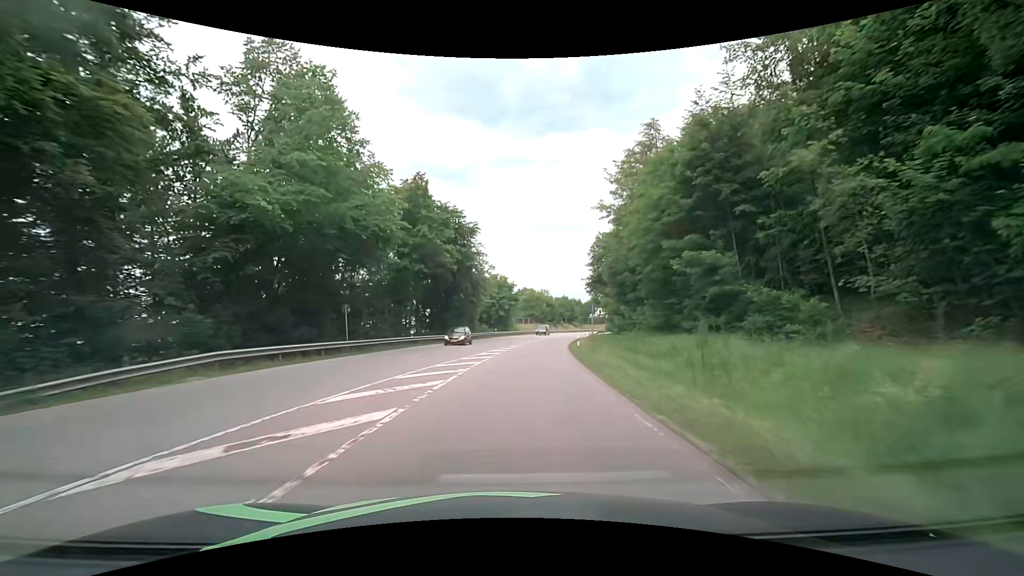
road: secondary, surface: asphalt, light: Day
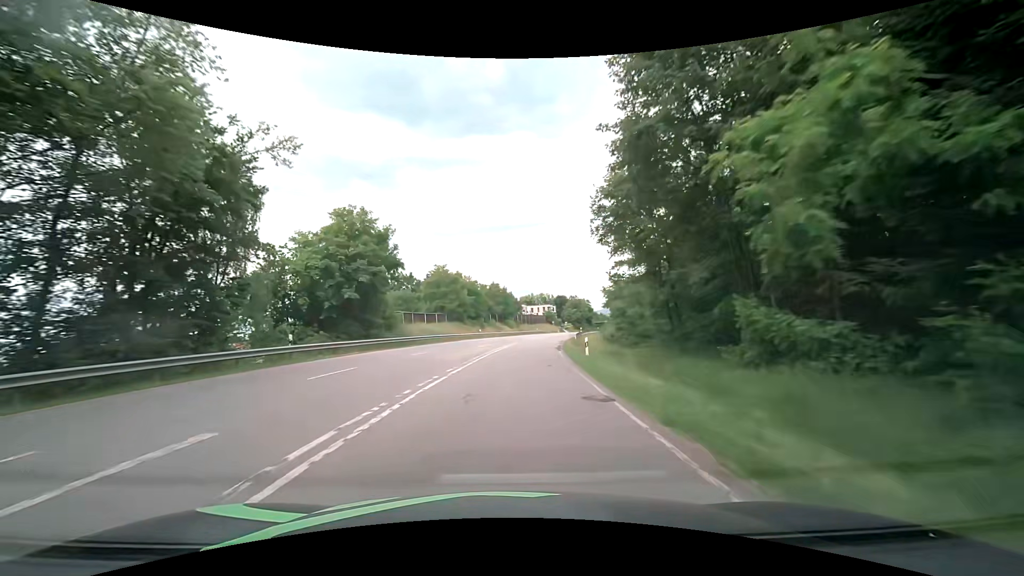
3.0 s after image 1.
(+4.5, +52.5) m; +9°
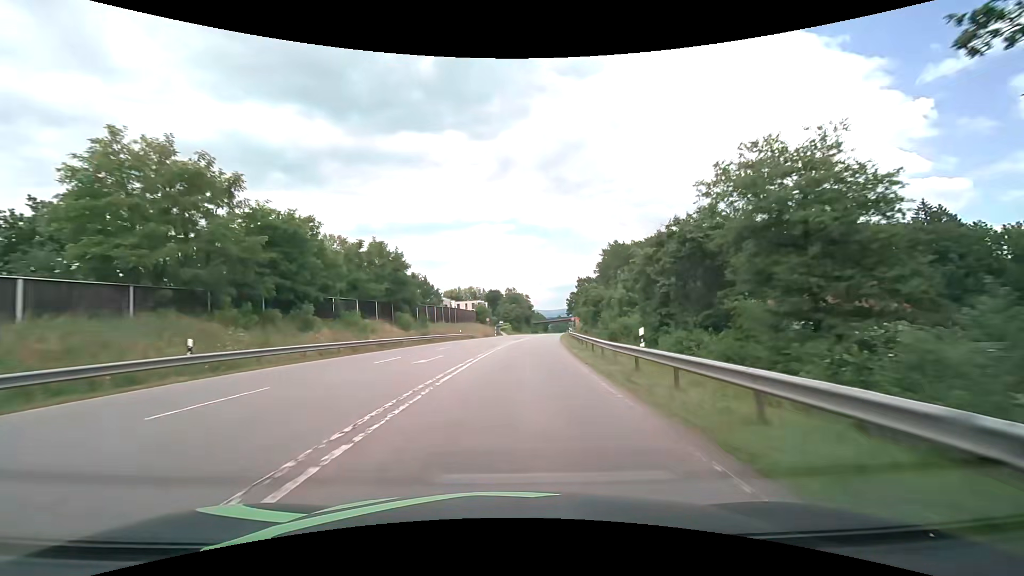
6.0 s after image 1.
(+3.8, +53.2) m; +8°
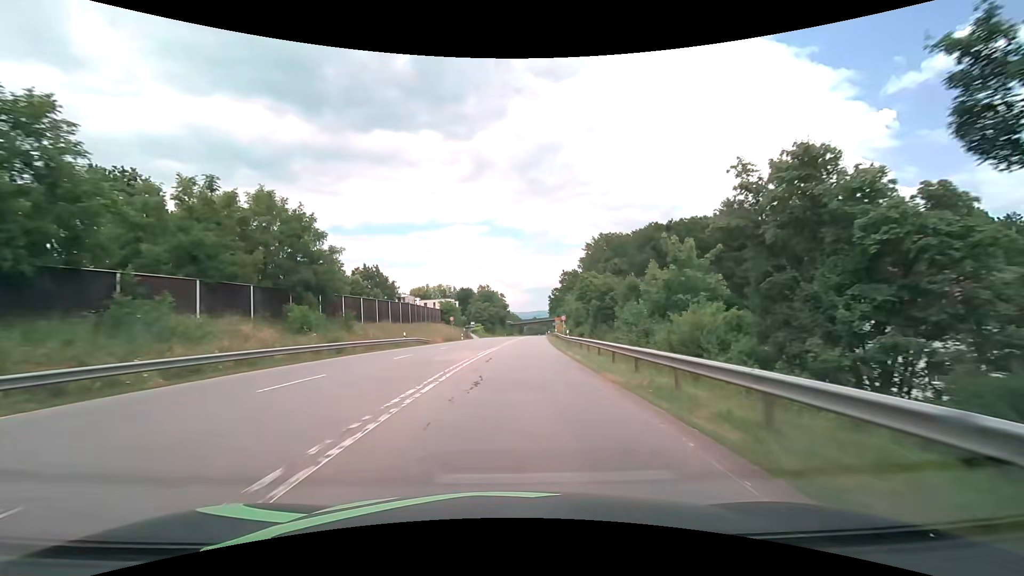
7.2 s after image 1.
(+0.6, +20.3) m; +4°
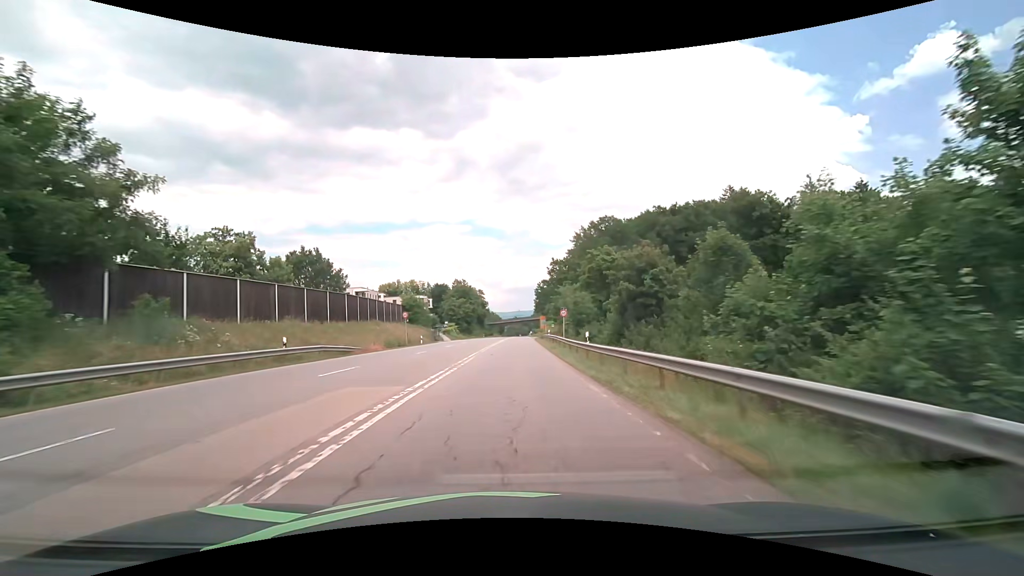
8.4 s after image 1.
(+0.3, +19.6) m; +2°
